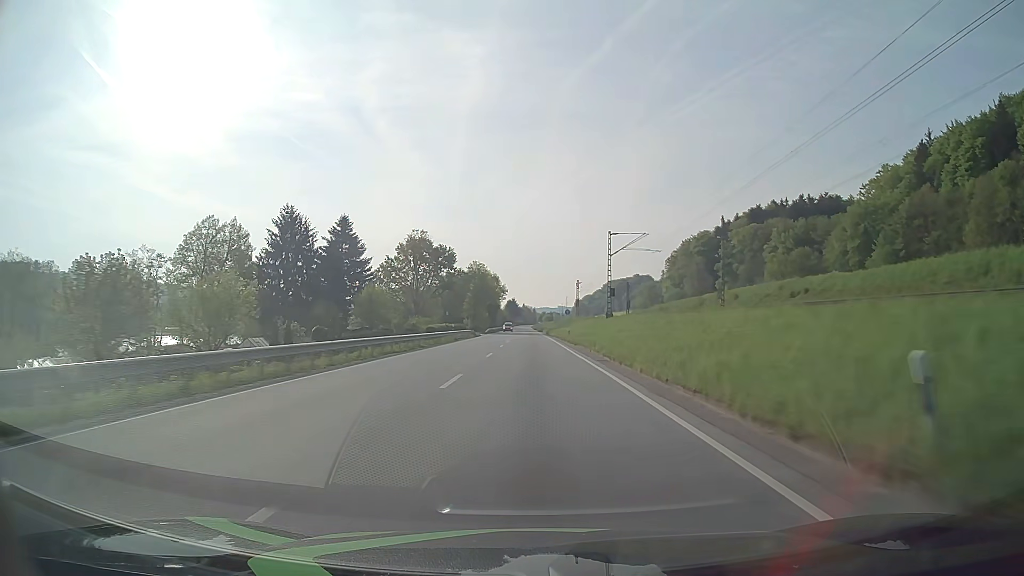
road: primary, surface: asphalt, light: Day
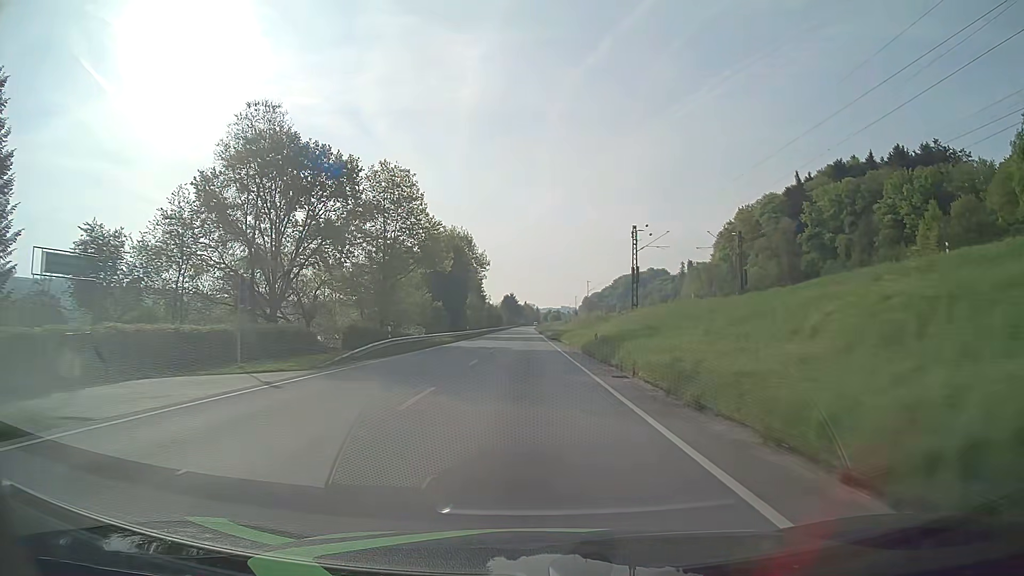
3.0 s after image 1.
(-0.1, +79.2) m; 0°
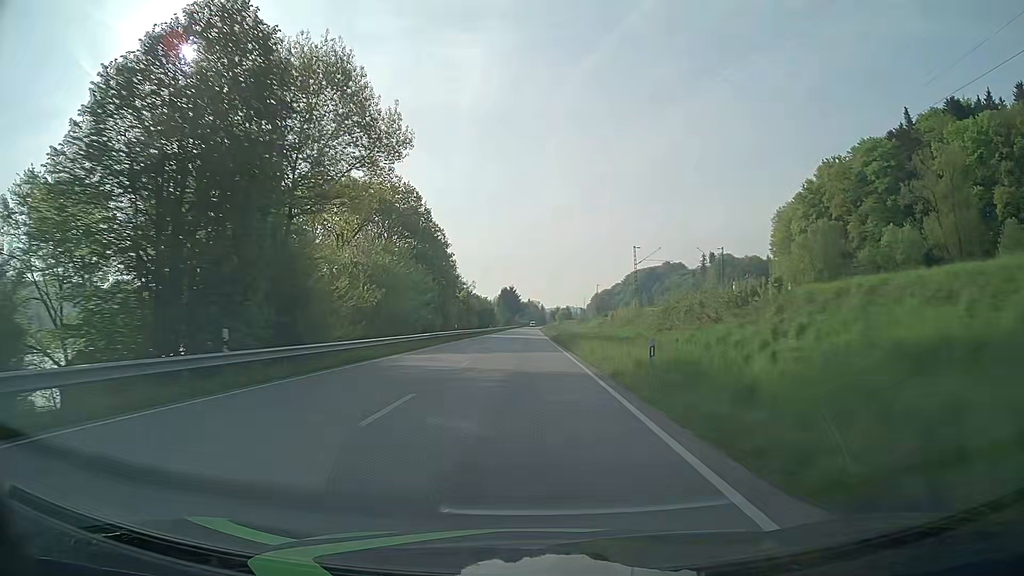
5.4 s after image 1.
(-0.1, +63.3) m; 0°
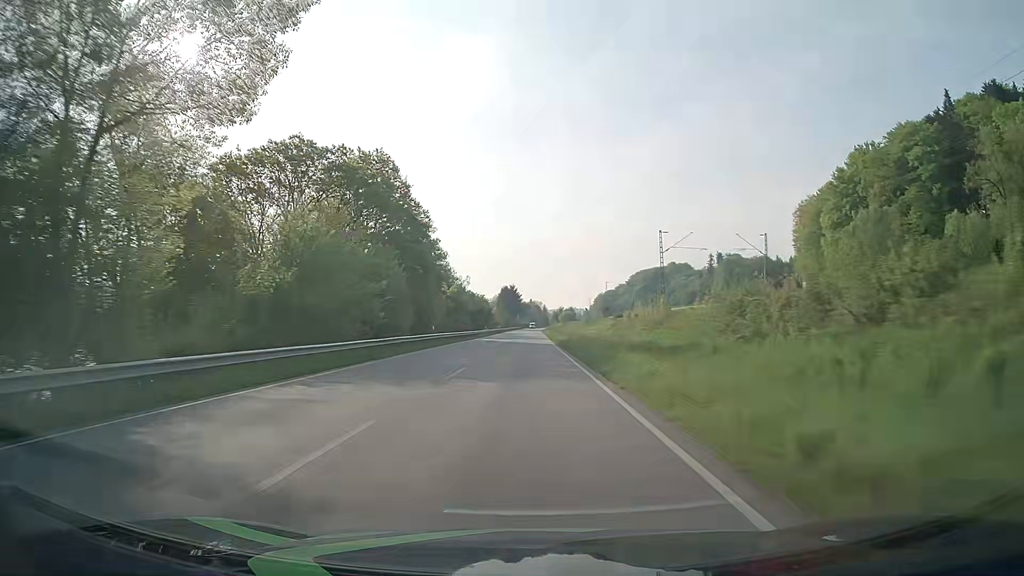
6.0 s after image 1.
(-0.1, +15.8) m; 0°
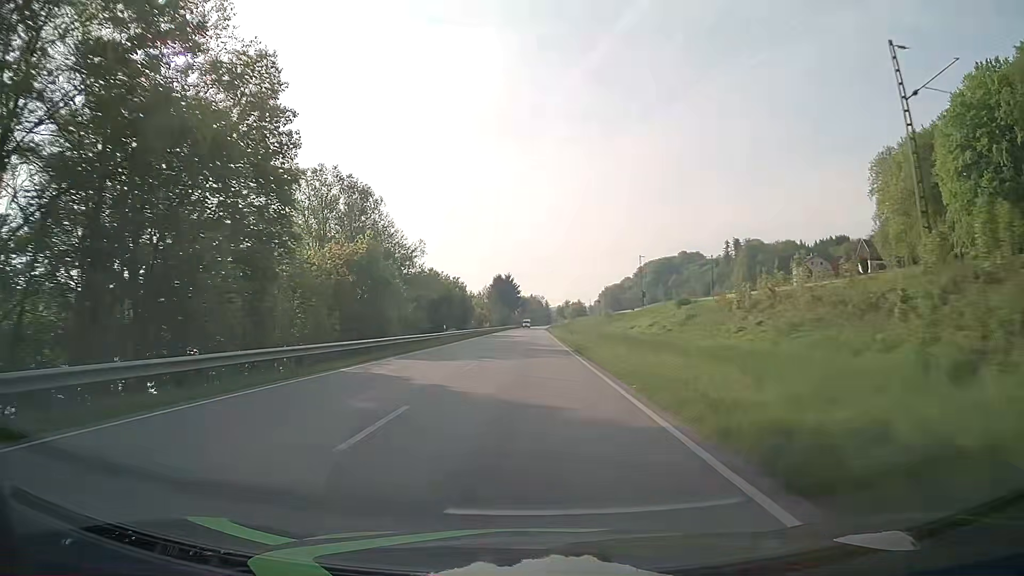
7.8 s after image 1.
(0.0, +47.4) m; 0°
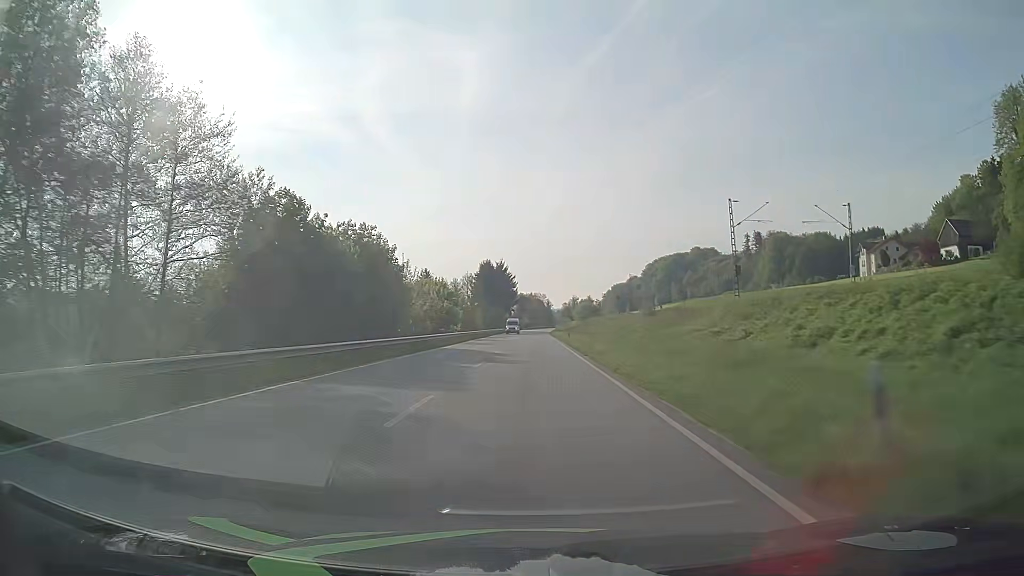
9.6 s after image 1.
(0.0, +47.4) m; 0°
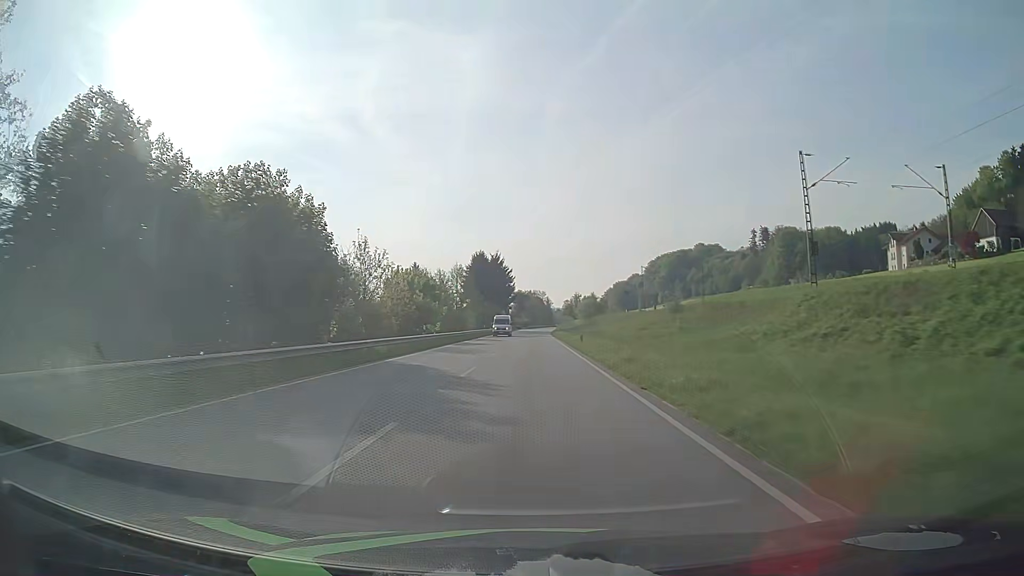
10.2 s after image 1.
(0.0, +15.8) m; 0°
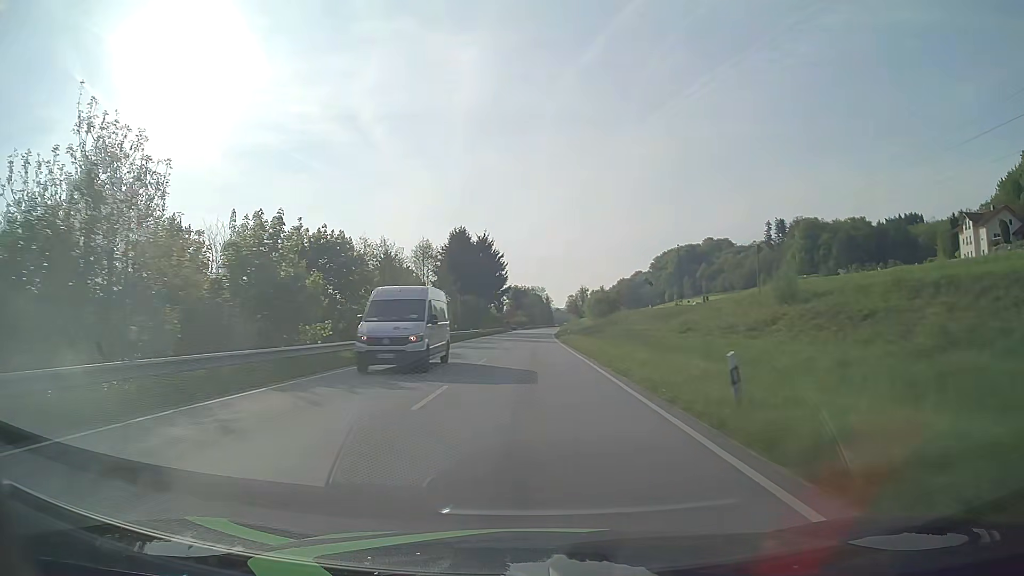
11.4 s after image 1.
(+0.2, +31.6) m; 0°
(0, +10) (0, +20) (0, +30) (0, +40) (0, +50) (0, +60) (0, +70) (+1, +80) (+1, +90) (+1, +100) m
